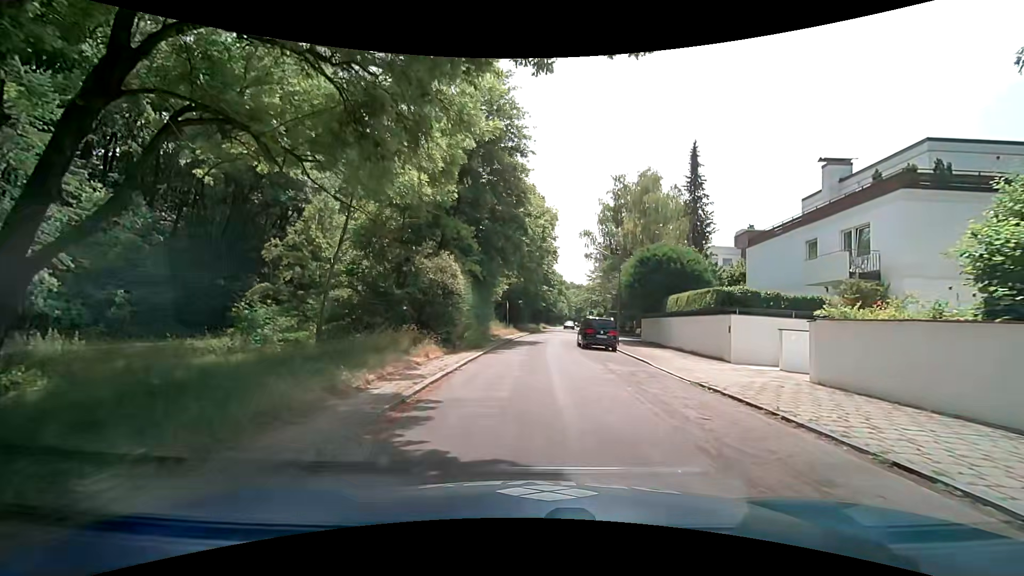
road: residential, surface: asphalt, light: Day
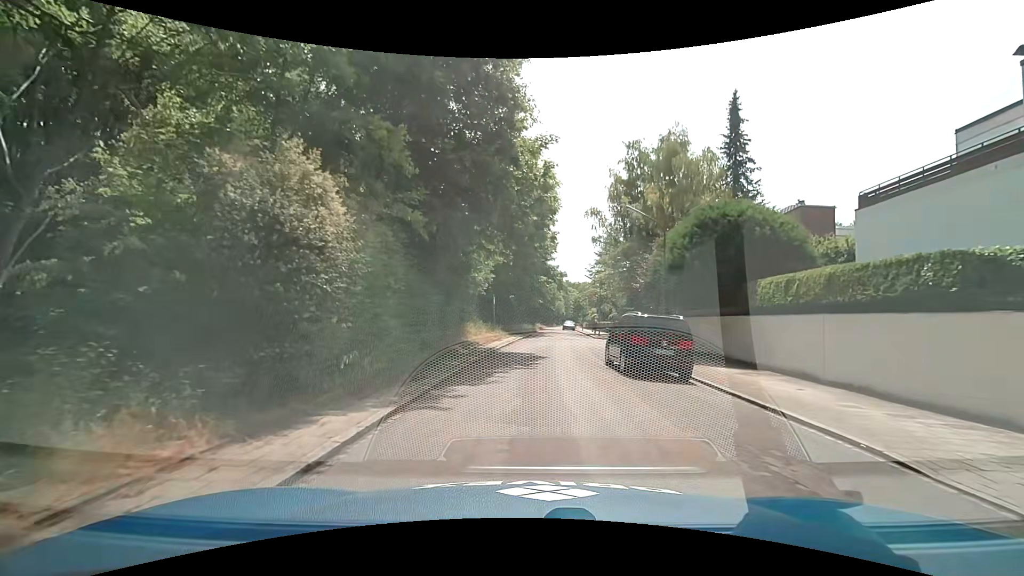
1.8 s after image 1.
(+0.2, +12.0) m; +1°
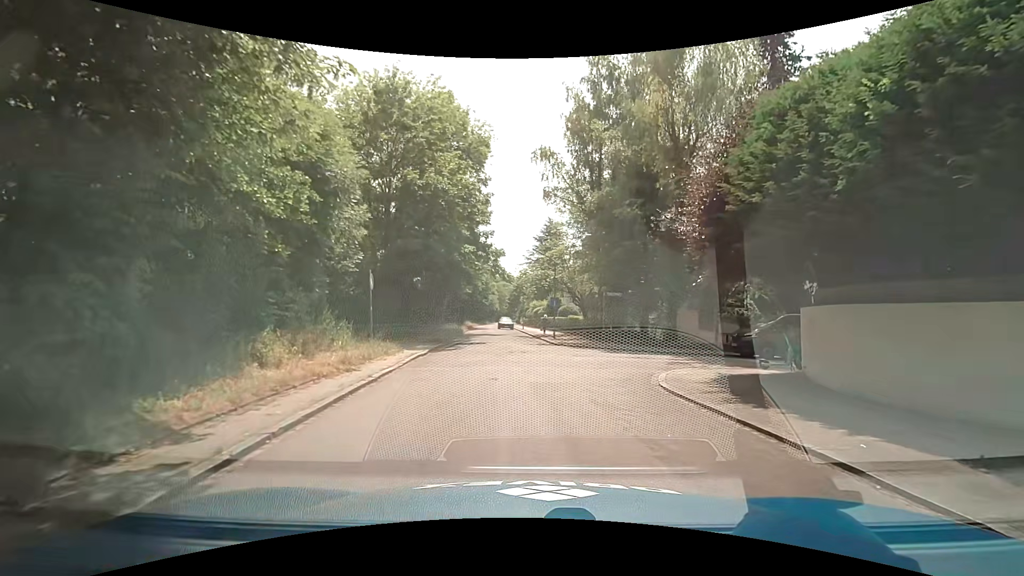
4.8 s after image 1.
(+0.6, +17.1) m; +8°
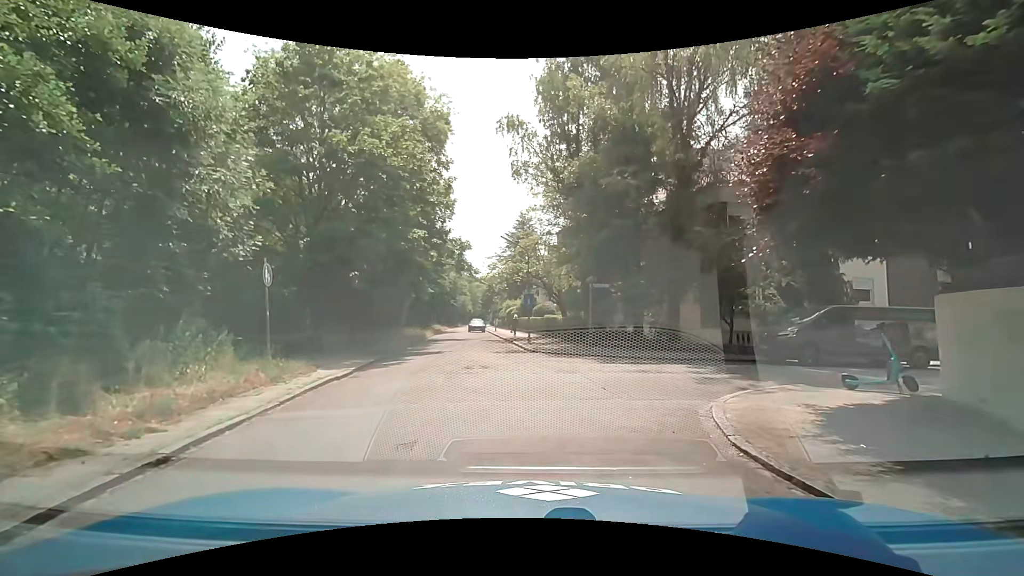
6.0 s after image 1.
(+0.2, +5.4) m; +2°
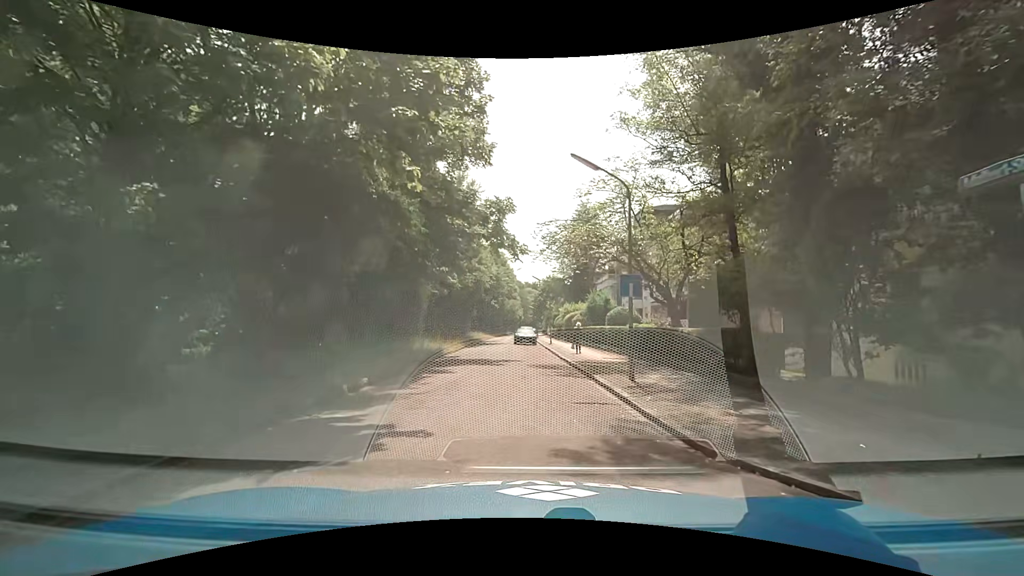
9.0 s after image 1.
(-0.8, +15.2) m; -4°
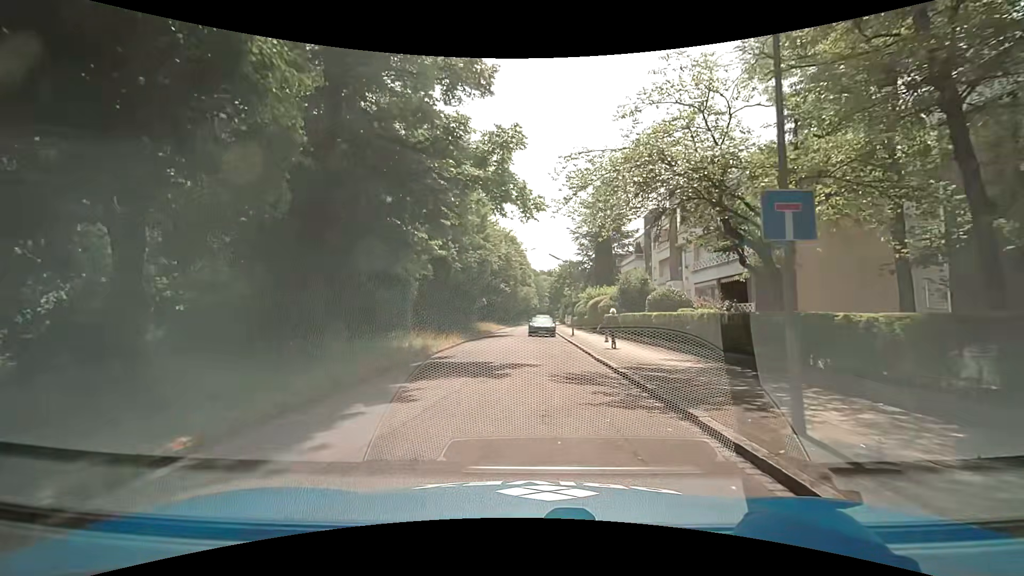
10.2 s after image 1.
(-0.2, +7.4) m; -3°
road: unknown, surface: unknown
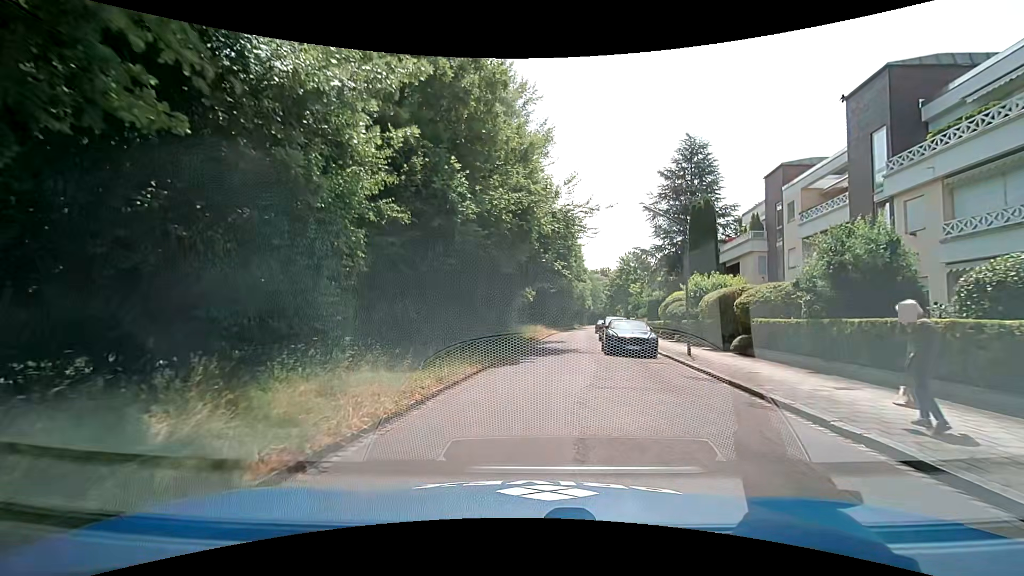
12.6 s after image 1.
(-0.8, +15.9) m; -7°
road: residential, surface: asphalt
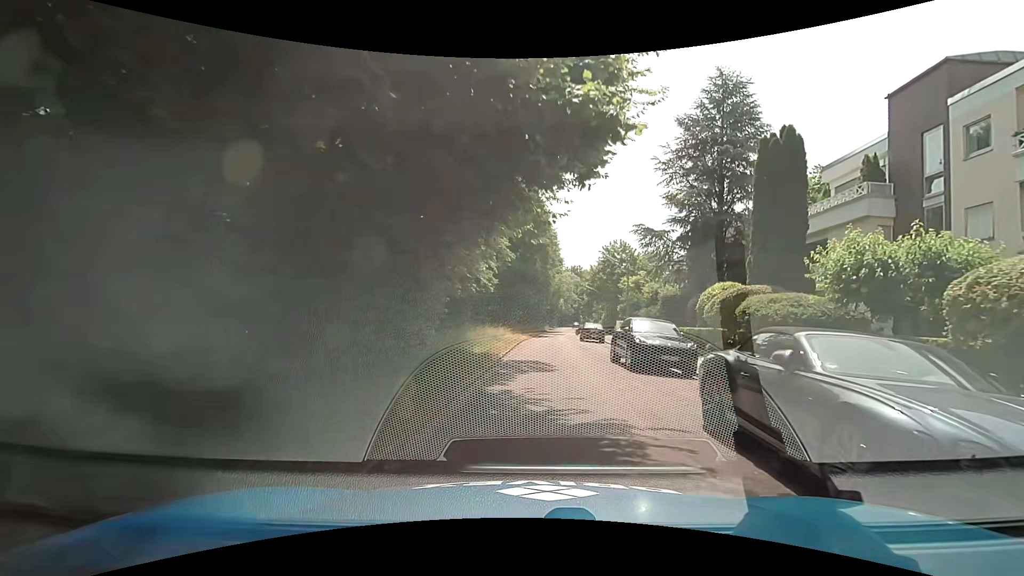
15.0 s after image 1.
(+0.8, +16.2) m; +6°
(0, +10) (0, +20) (+1, +30) (+1, +40) (+2, +50) (+3, +60) (+4, +70) (+5, +80) (+7, +90) (+8, +100) m
